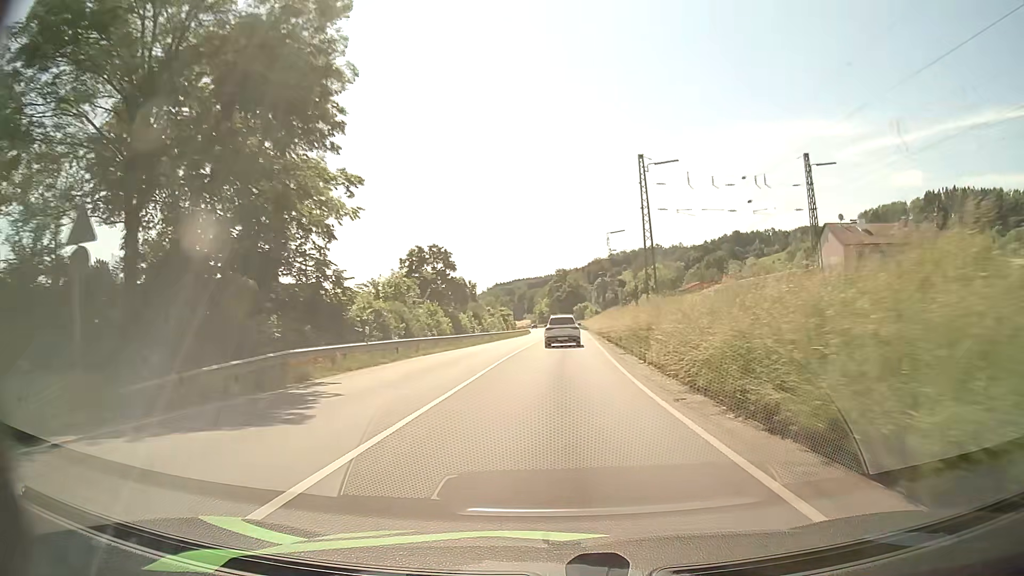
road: primary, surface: asphalt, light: Day
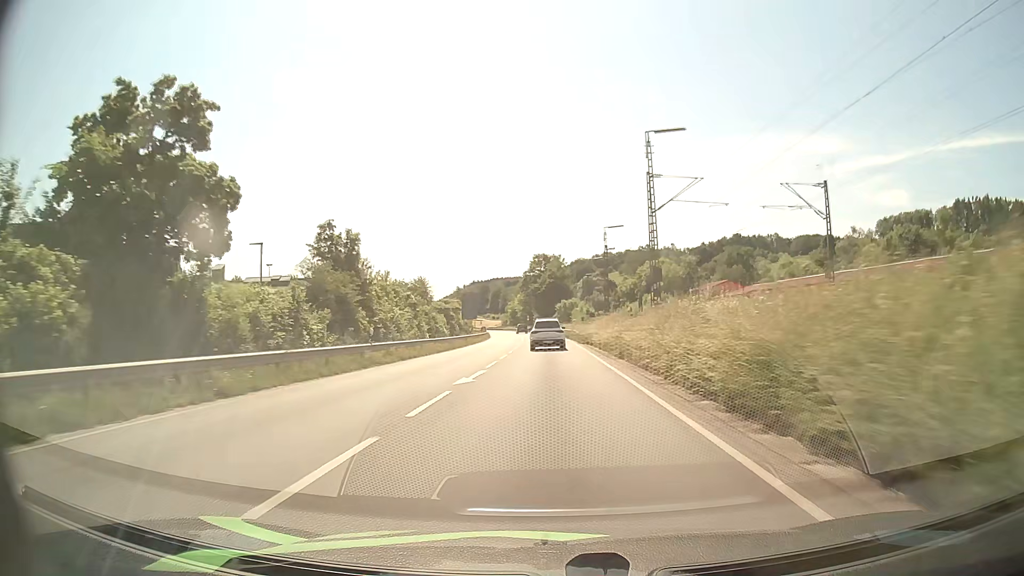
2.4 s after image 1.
(+1.0, +48.4) m; +2°
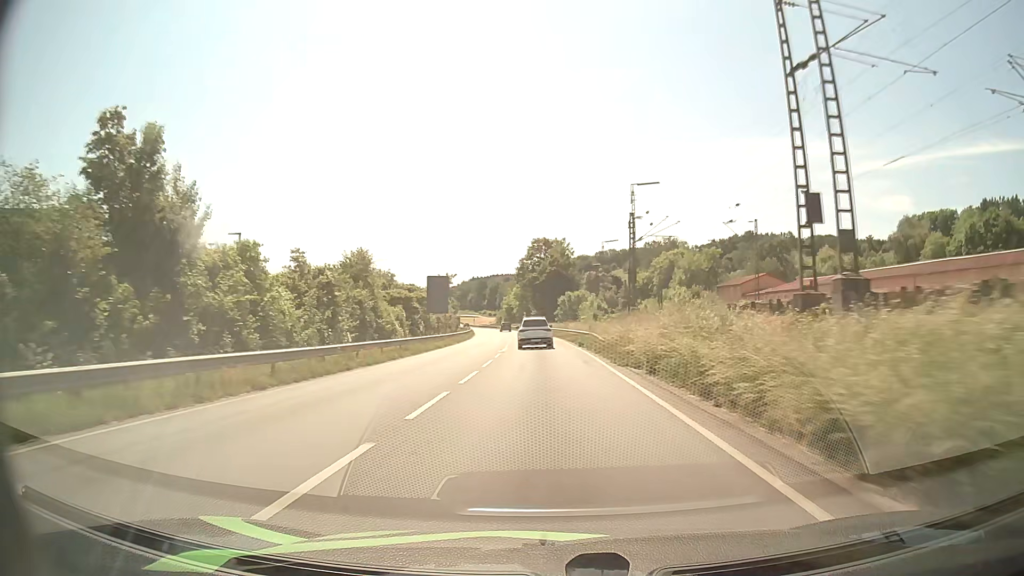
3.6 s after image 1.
(0.0, +24.4) m; 0°
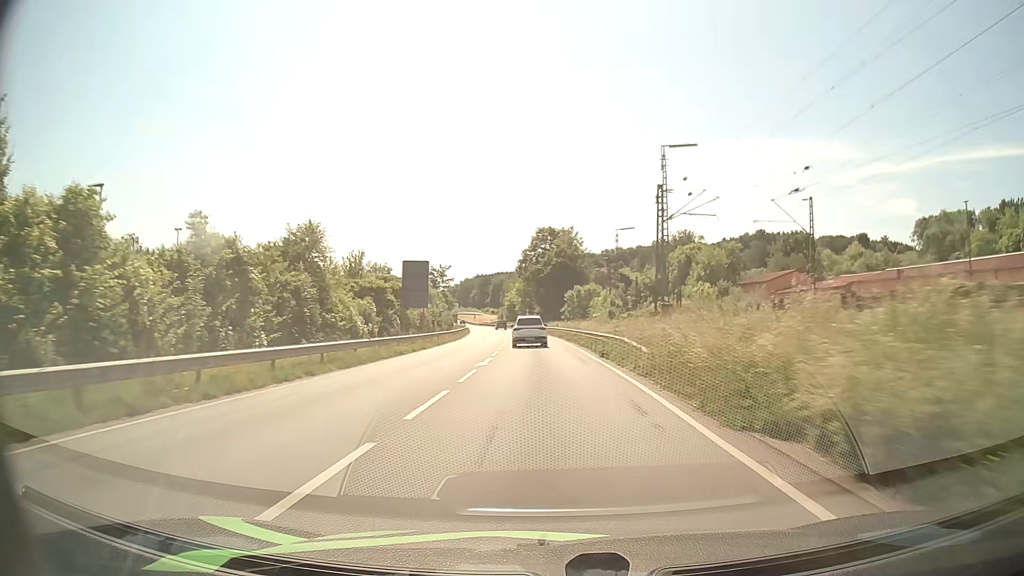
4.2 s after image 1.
(-0.1, +12.2) m; 0°
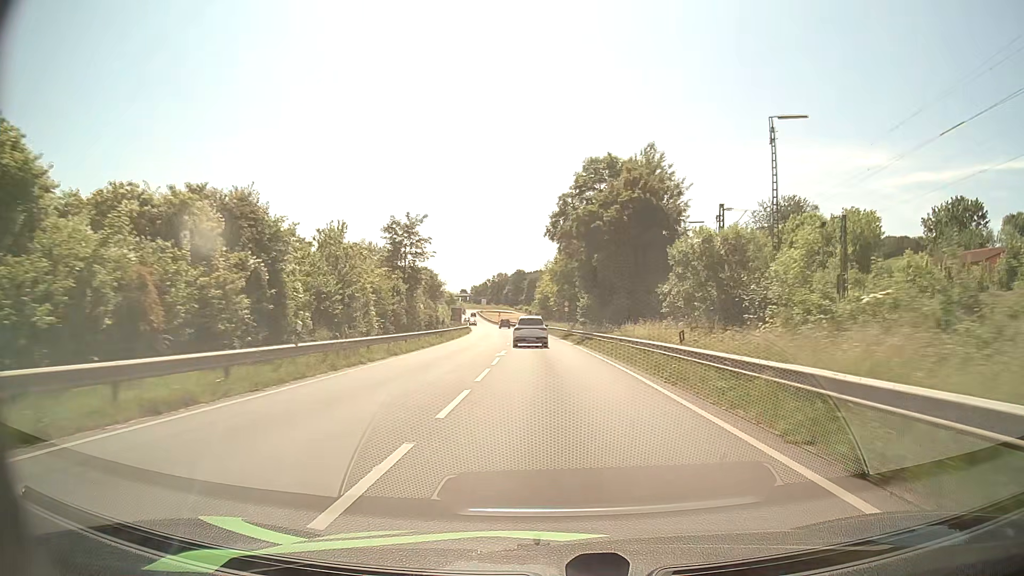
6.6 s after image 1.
(-1.3, +48.0) m; -3°
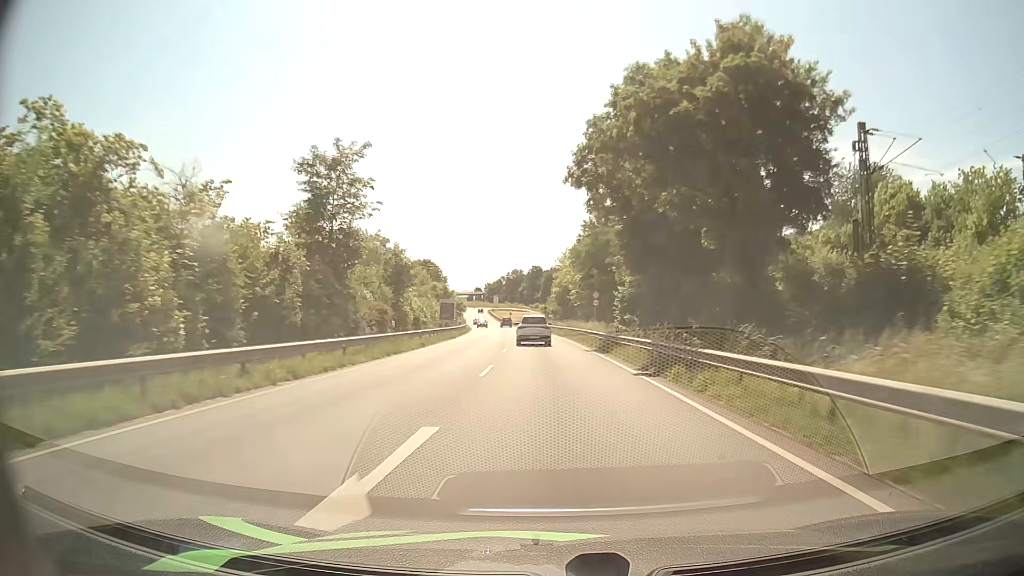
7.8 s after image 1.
(-0.4, +23.5) m; -2°
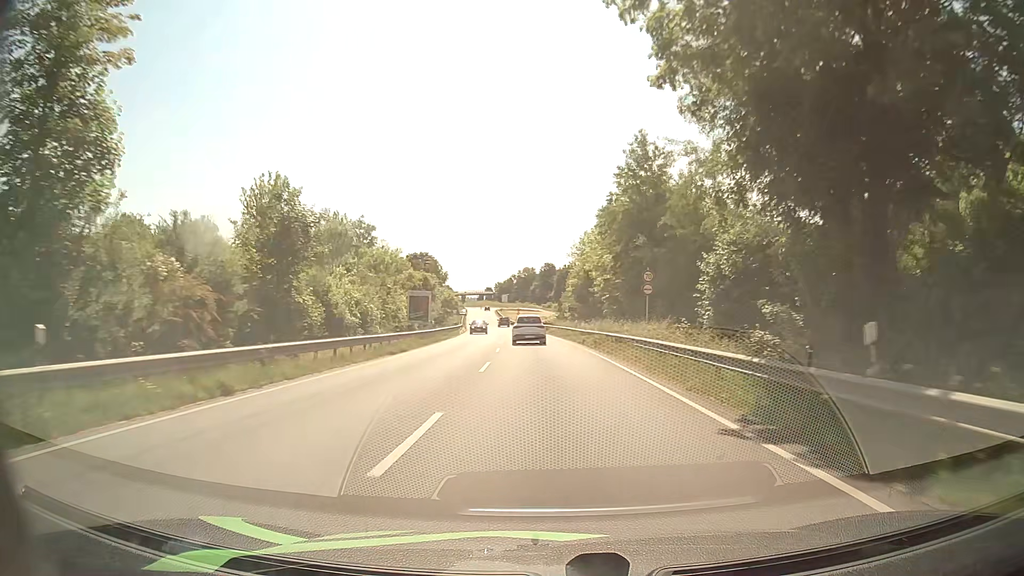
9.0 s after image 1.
(-0.3, +22.7) m; -1°
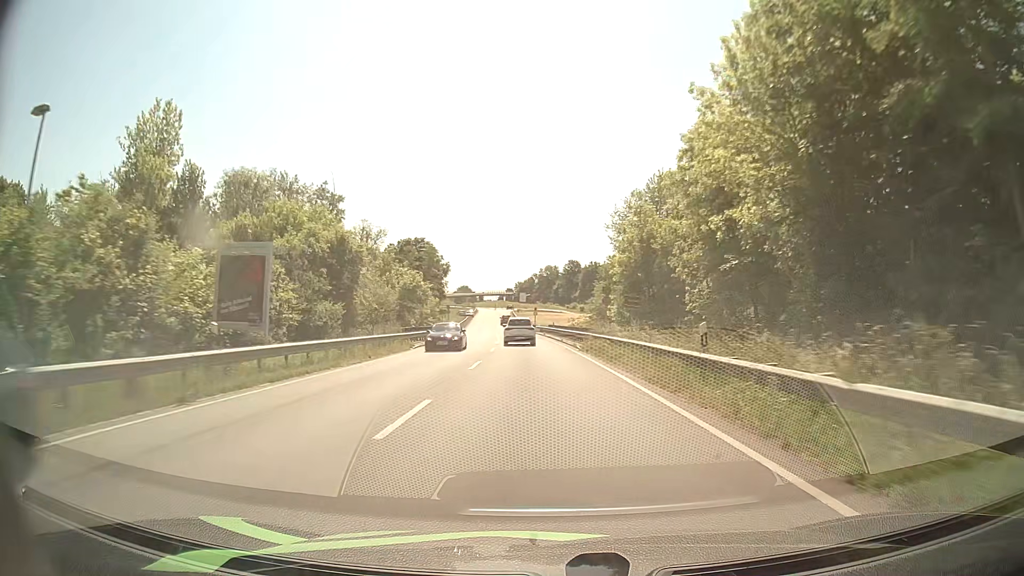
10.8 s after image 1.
(-0.4, +33.2) m; -2°
(0, +10) (0, +20) (-1, +30) (-1, +40) (-2, +50) (-2, +60) (-3, +70) (-4, +80) (-5, +90) (-6, +100) m
